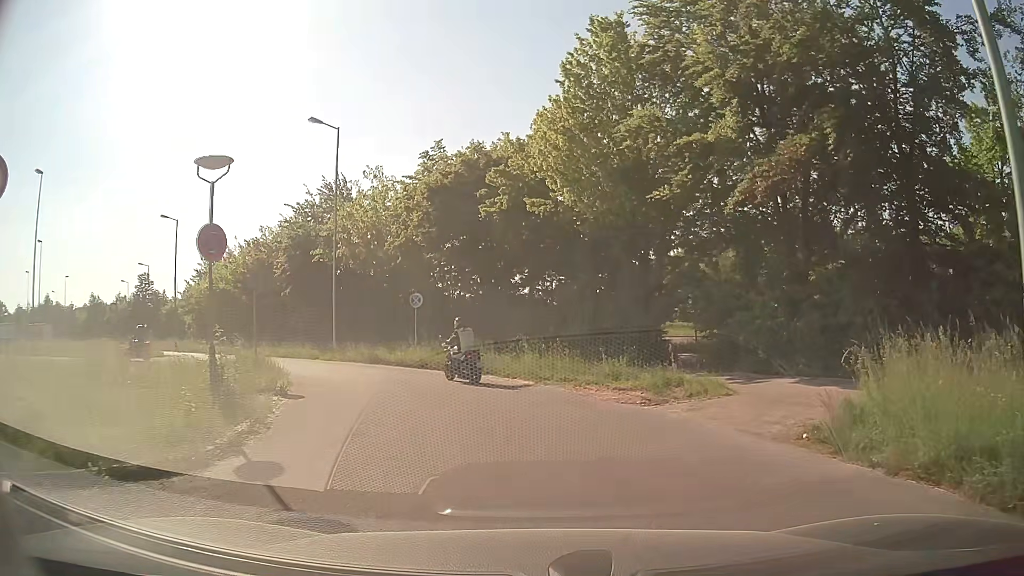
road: service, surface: asphalt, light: Day
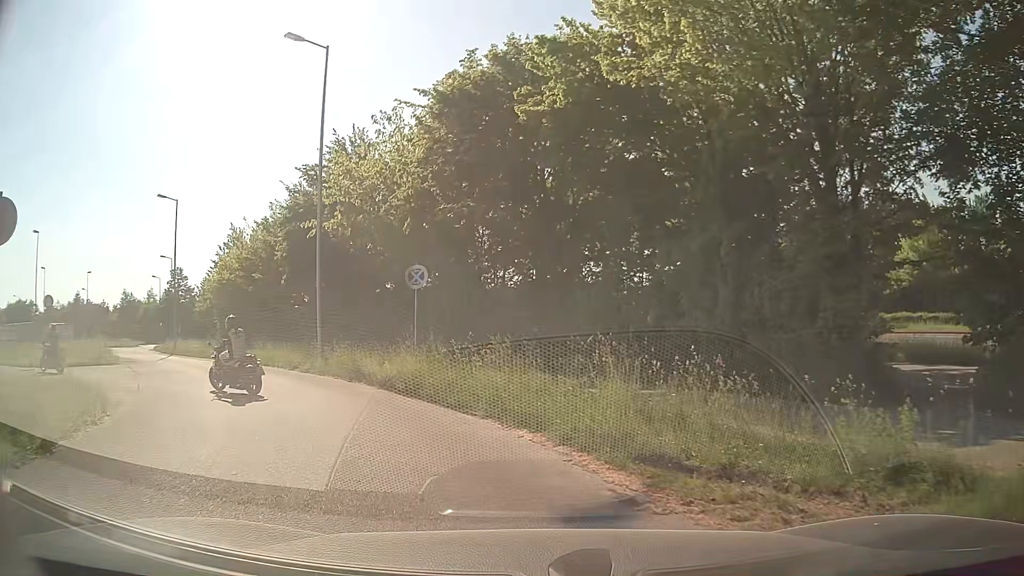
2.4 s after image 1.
(+0.1, +11.2) m; -4°
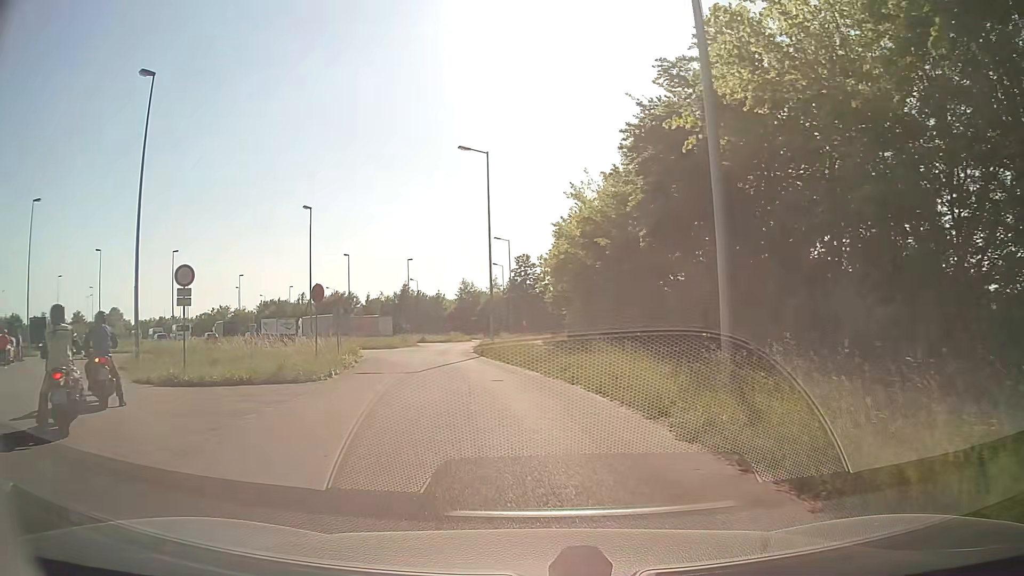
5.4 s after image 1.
(-4.2, +14.3) m; -32°
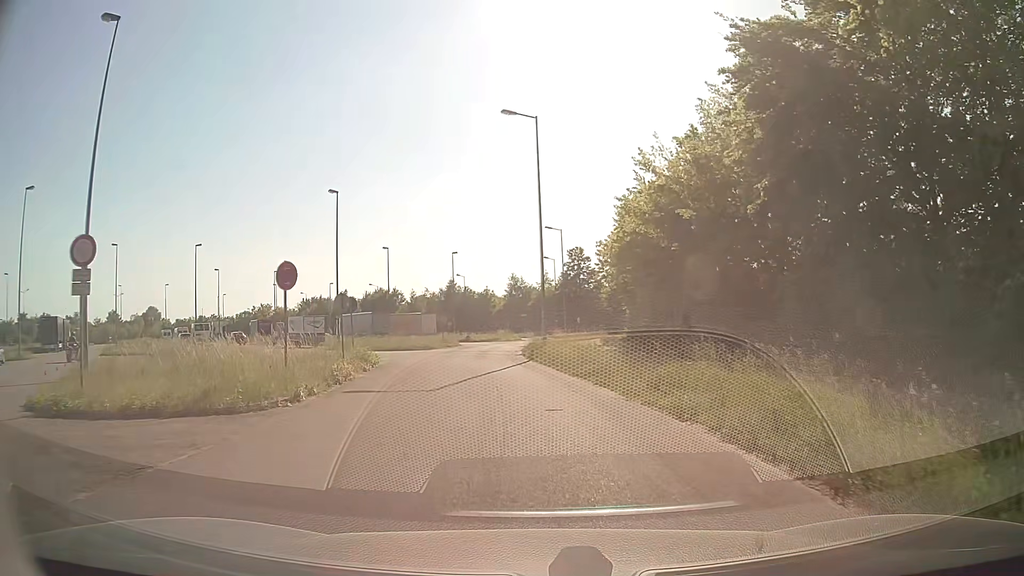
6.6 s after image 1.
(-0.3, +6.8) m; -5°
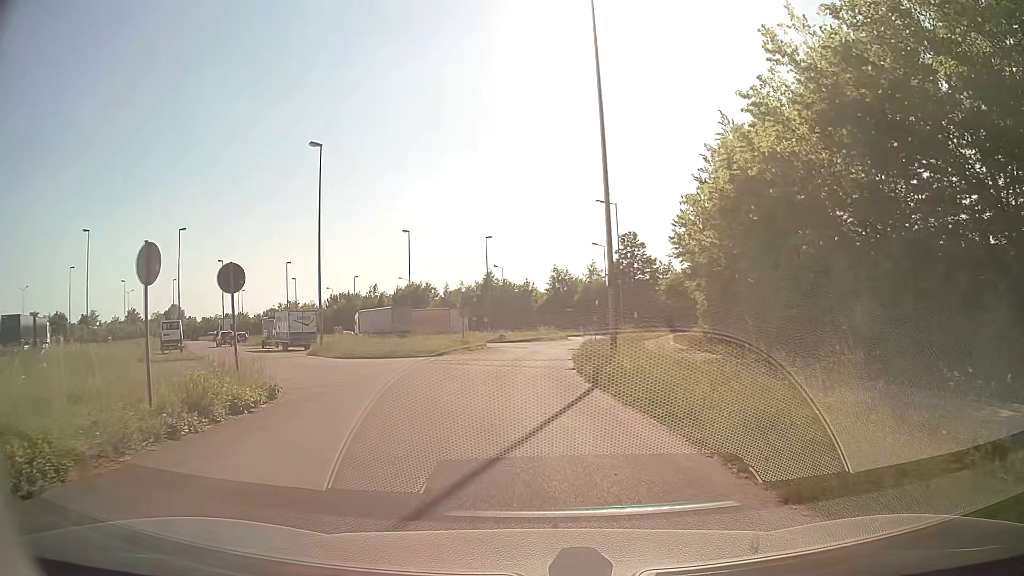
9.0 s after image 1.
(-0.4, +13.8) m; -4°
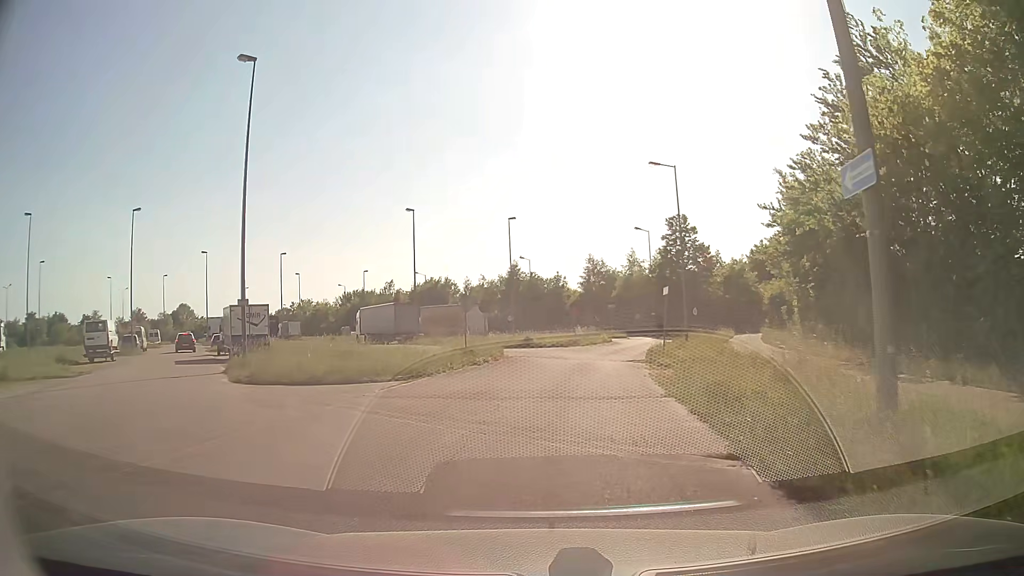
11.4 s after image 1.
(-0.4, +14.2) m; -2°
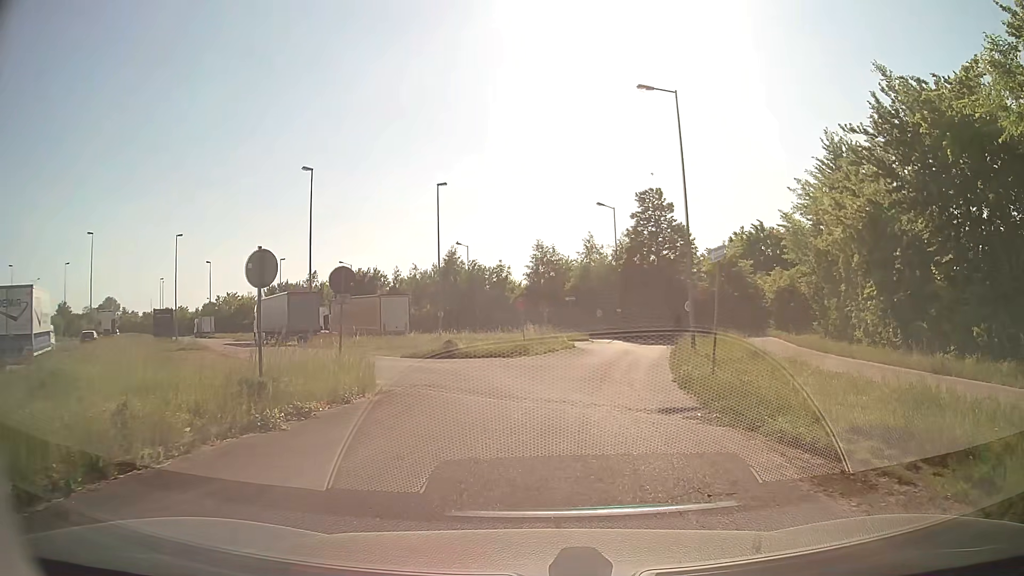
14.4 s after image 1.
(+0.4, +15.4) m; +4°
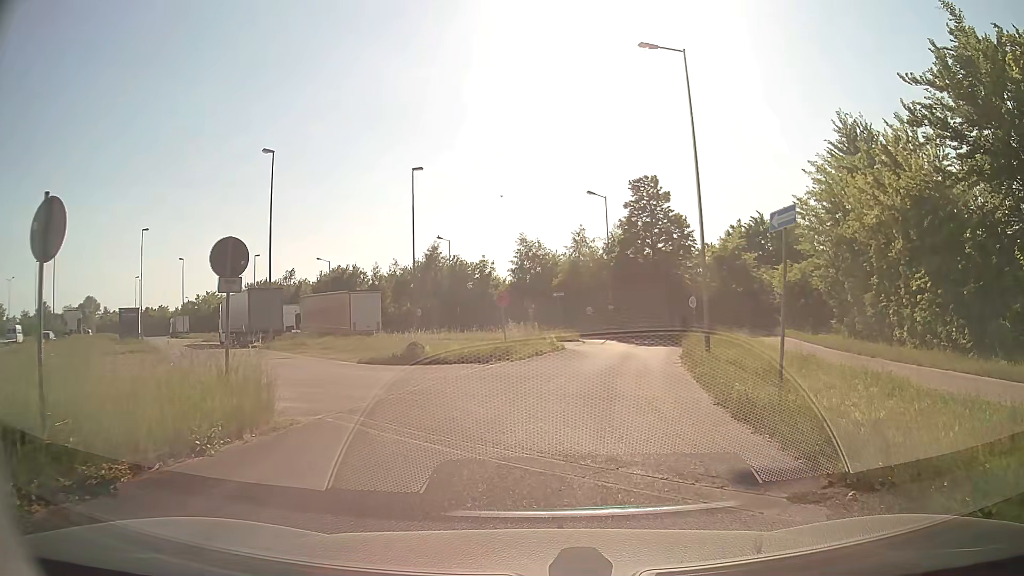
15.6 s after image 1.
(+0.1, +4.8) m; +1°
